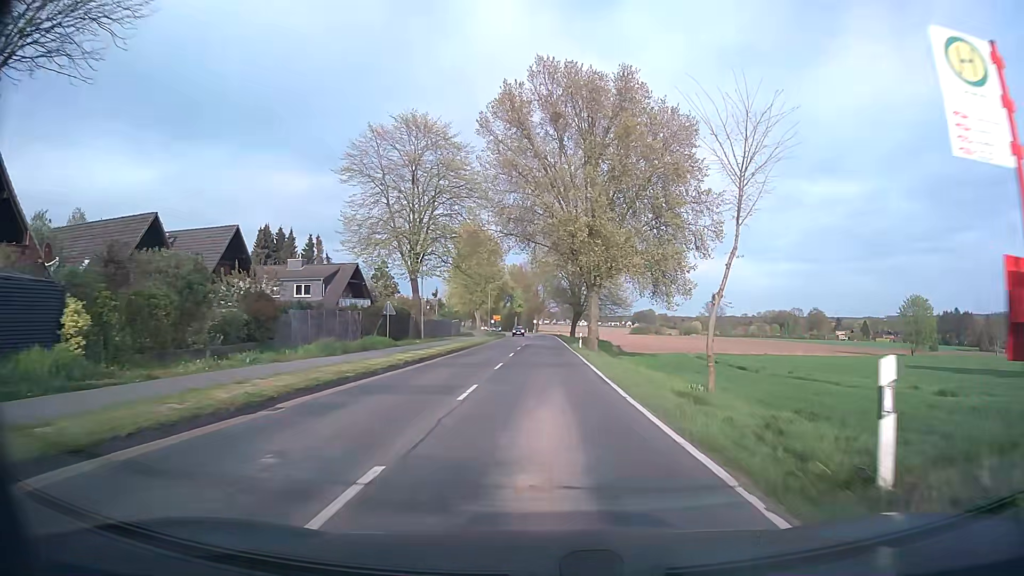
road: tertiary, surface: asphalt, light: Day
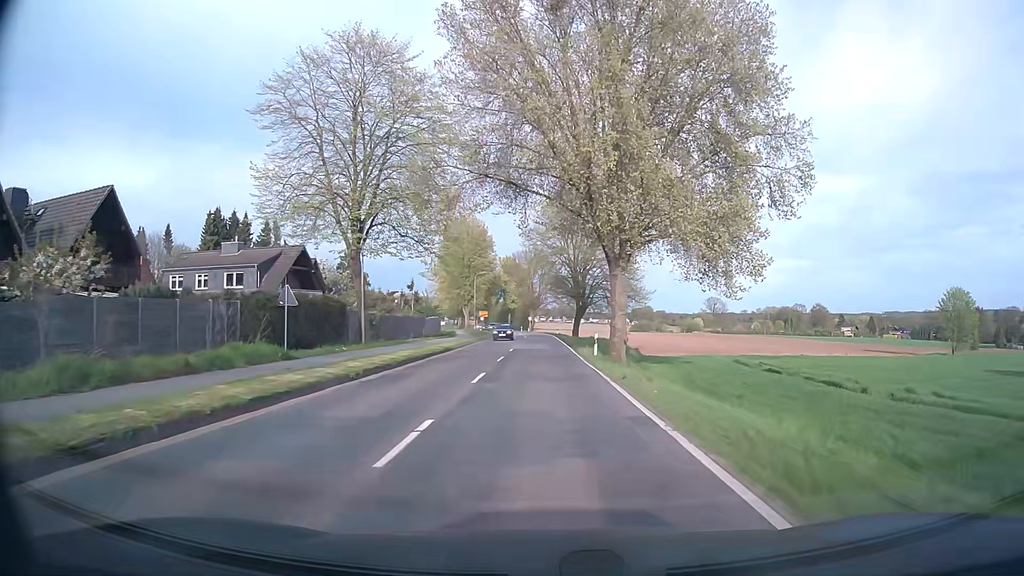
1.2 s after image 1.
(+0.1, +15.2) m; +1°
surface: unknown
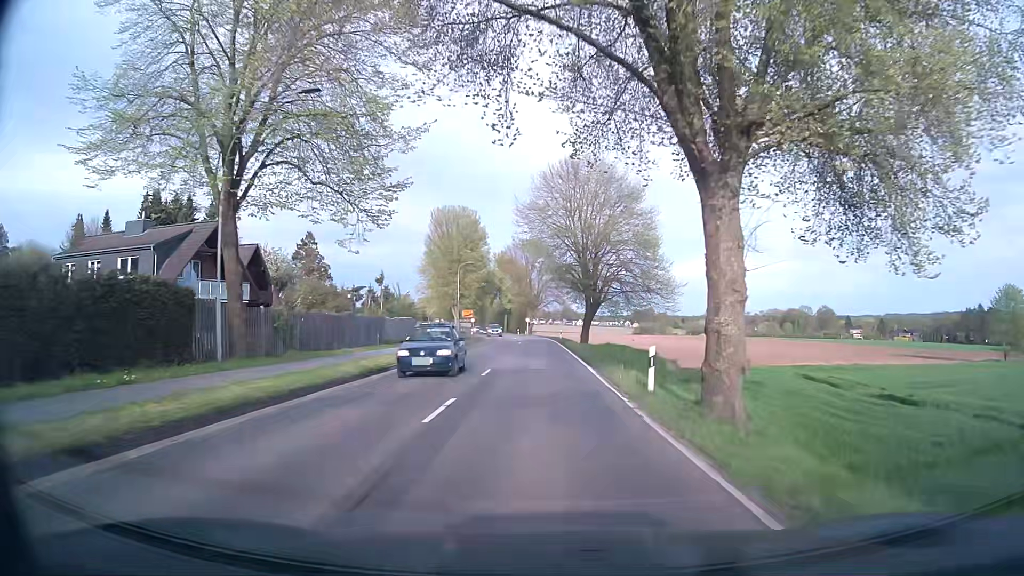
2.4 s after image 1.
(0.0, +15.3) m; 0°
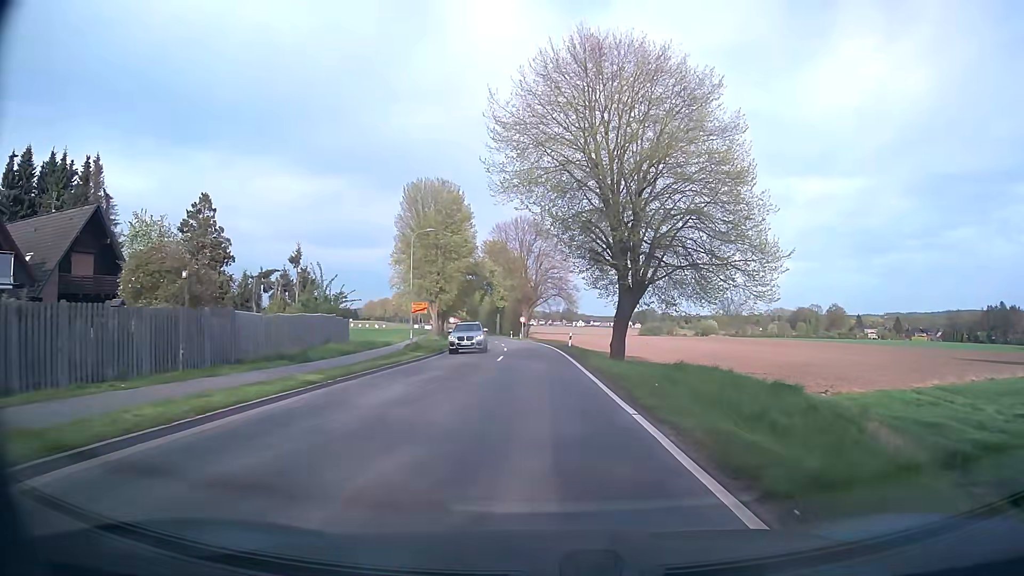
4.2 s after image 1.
(0.0, +22.9) m; 0°
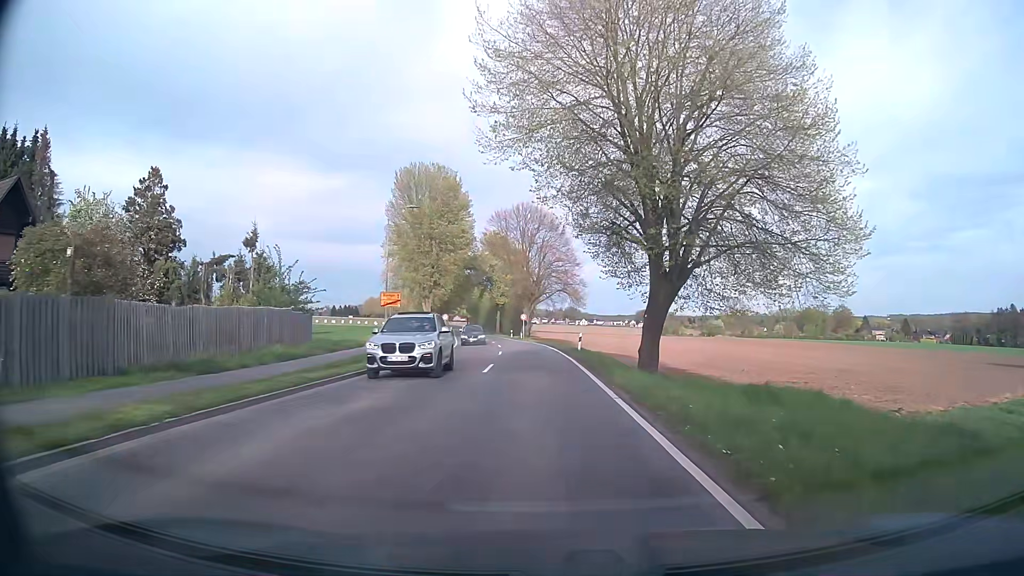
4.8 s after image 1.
(0.0, +7.6) m; 0°
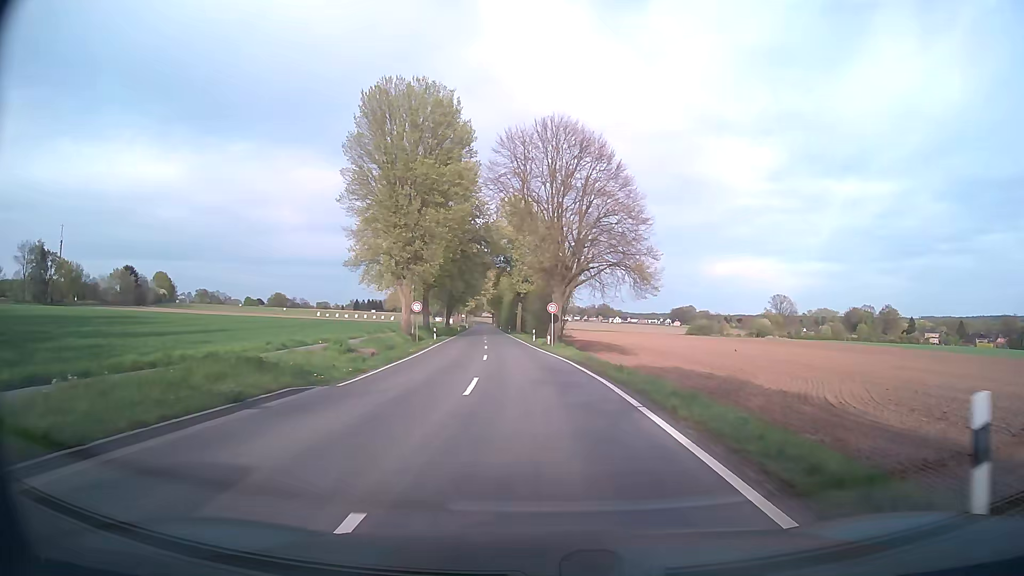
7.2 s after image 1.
(-0.7, +30.4) m; -3°
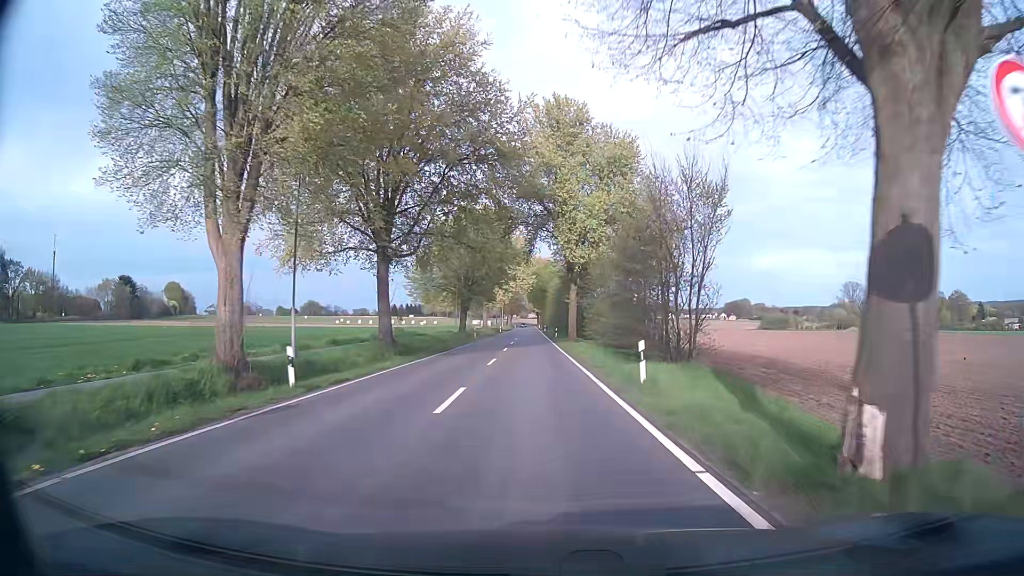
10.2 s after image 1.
(-1.4, +39.0) m; -4°
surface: asphalt
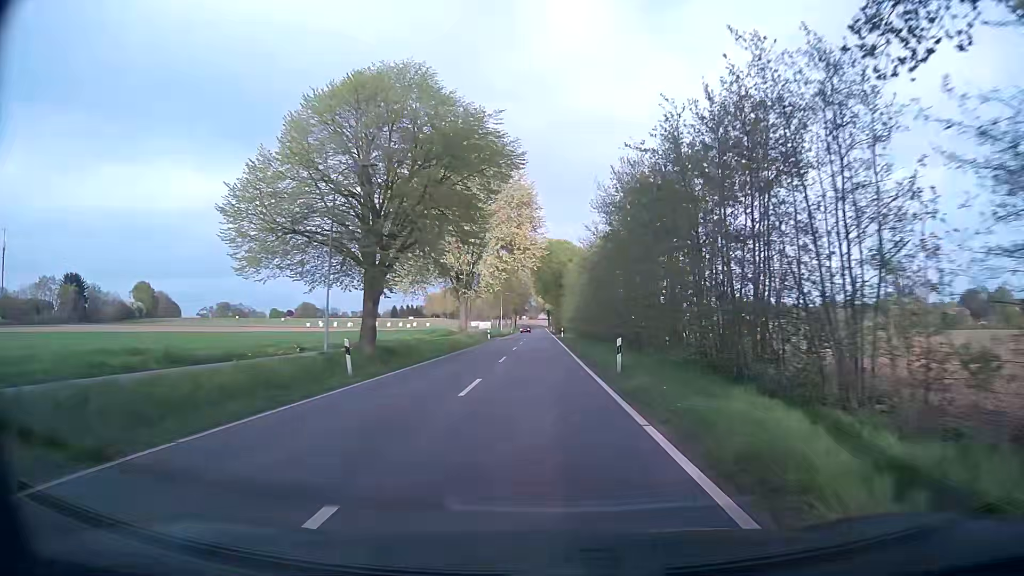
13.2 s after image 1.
(-0.6, +46.0) m; -1°
(0, +10) (0, +20) (0, +30) (0, +40) (0, +50) (0, +60) (0, +70) (0, +80) (0, +90) (0, +100) m
